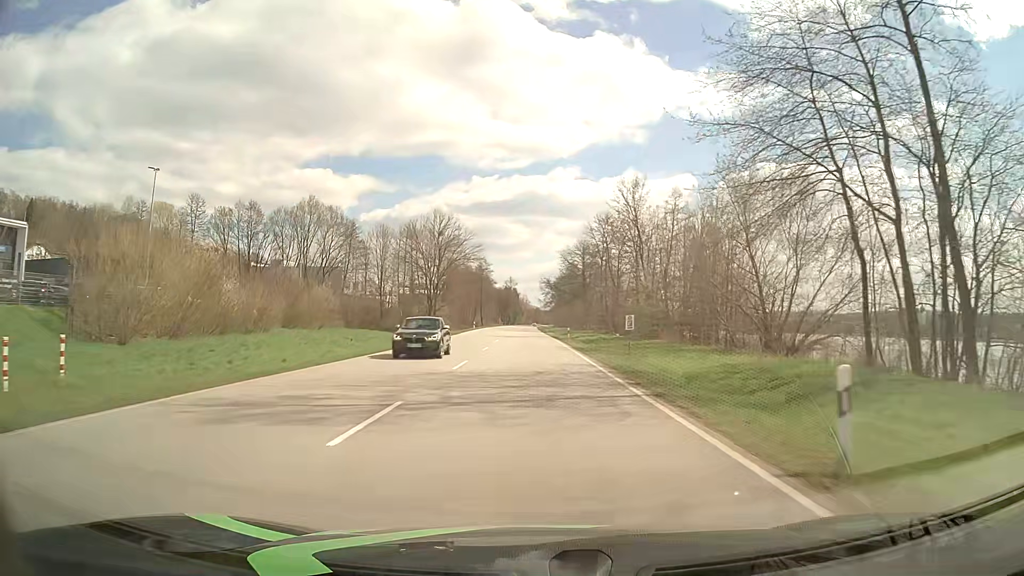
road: primary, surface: asphalt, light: Day
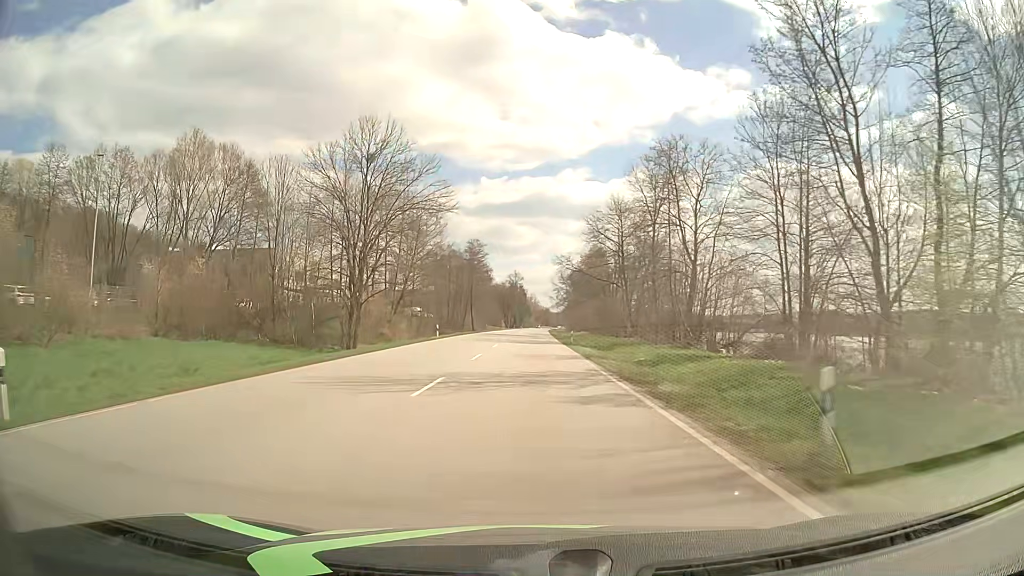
(-0.3, +43.0) m; -1°
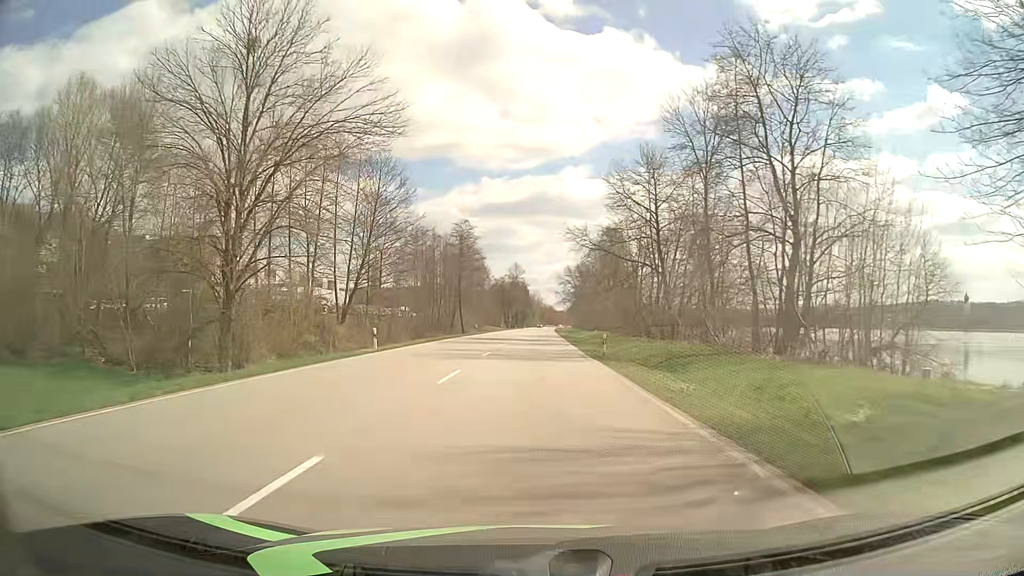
(0.0, +21.5) m; 0°
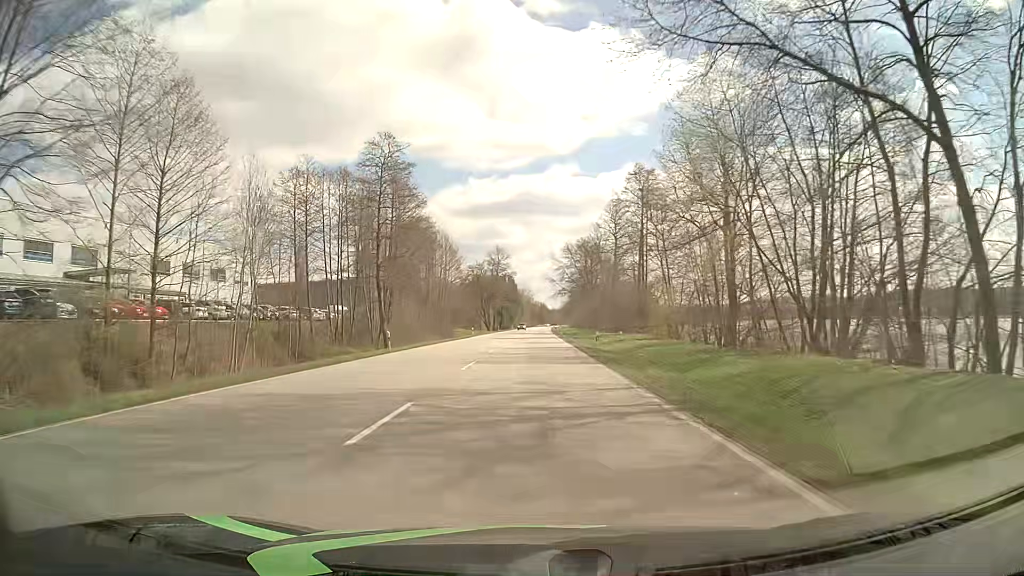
(+0.2, +43.0) m; +1°
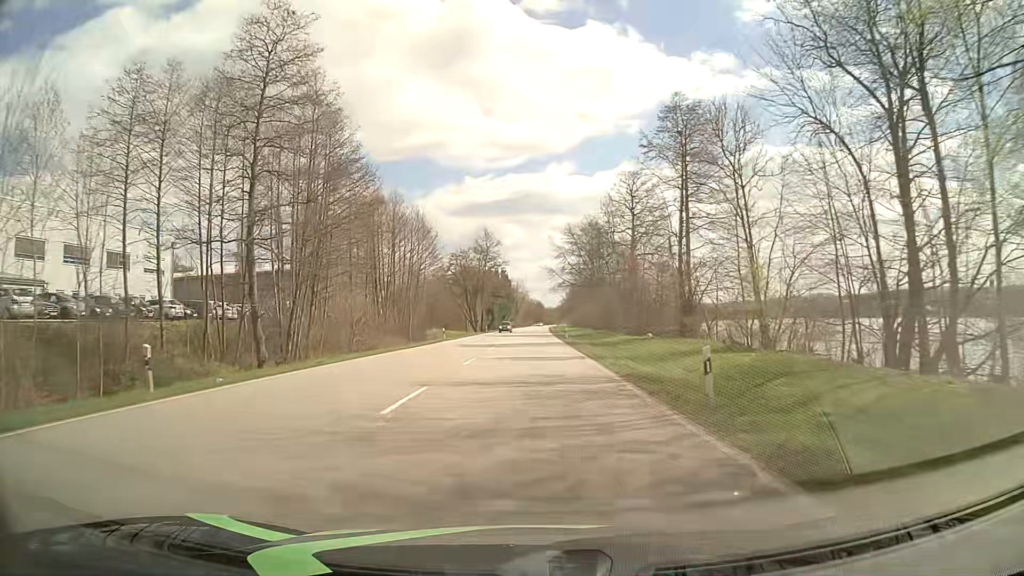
(0.0, +21.5) m; 0°
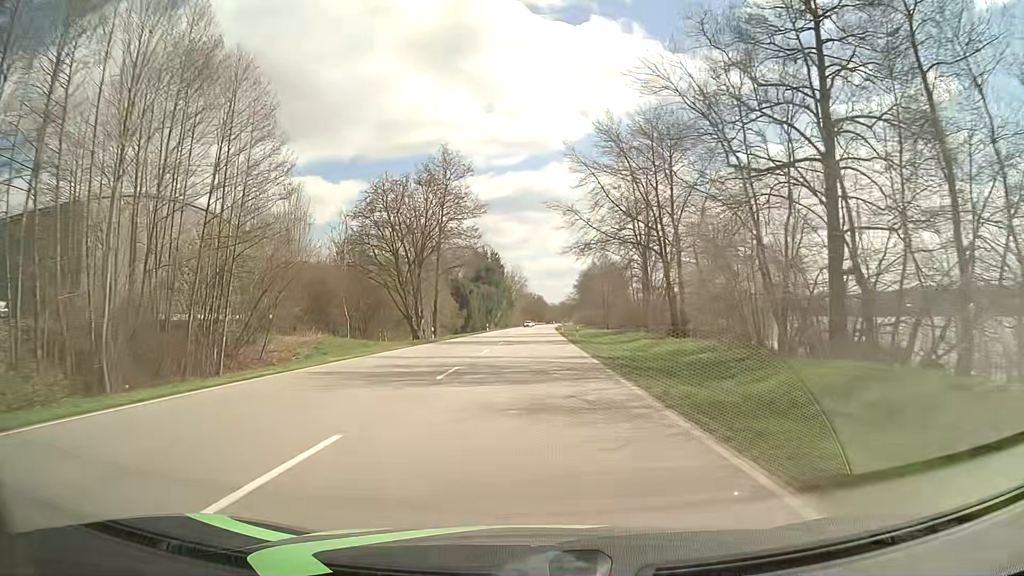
(0.0, +53.8) m; 0°
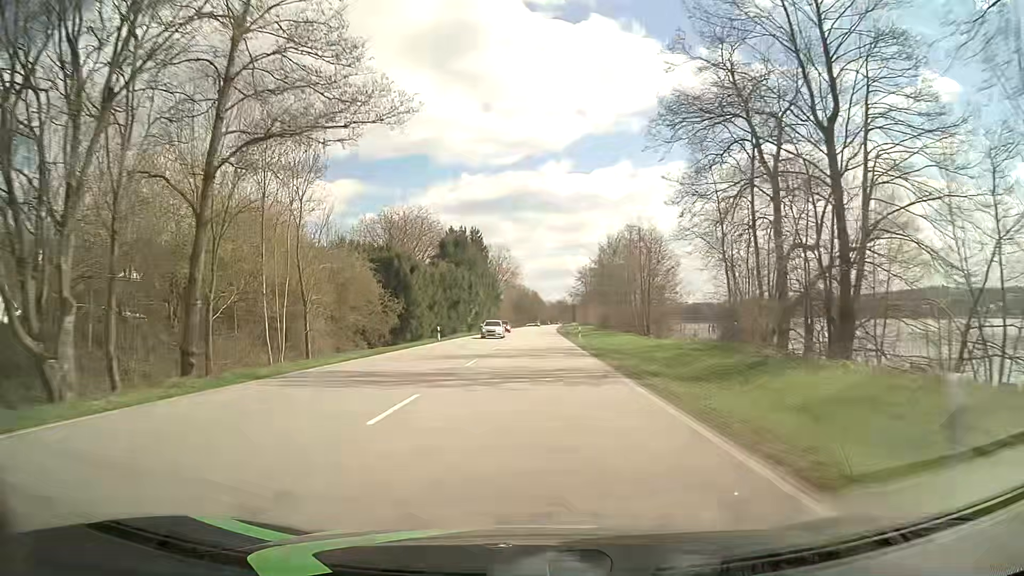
(0.0, +43.1) m; 0°
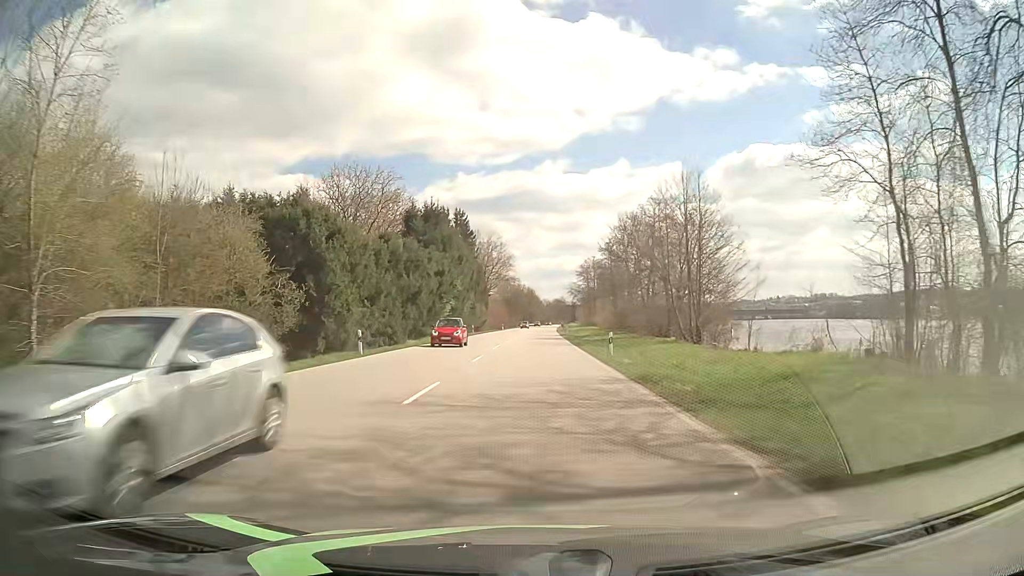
(+0.1, +21.6) m; +1°
(0, +10) (0, +20) (0, +30) (0, +40) (0, +50) (0, +60) (+1, +70) (+1, +80) (+1, +90) (+1, +100) m
